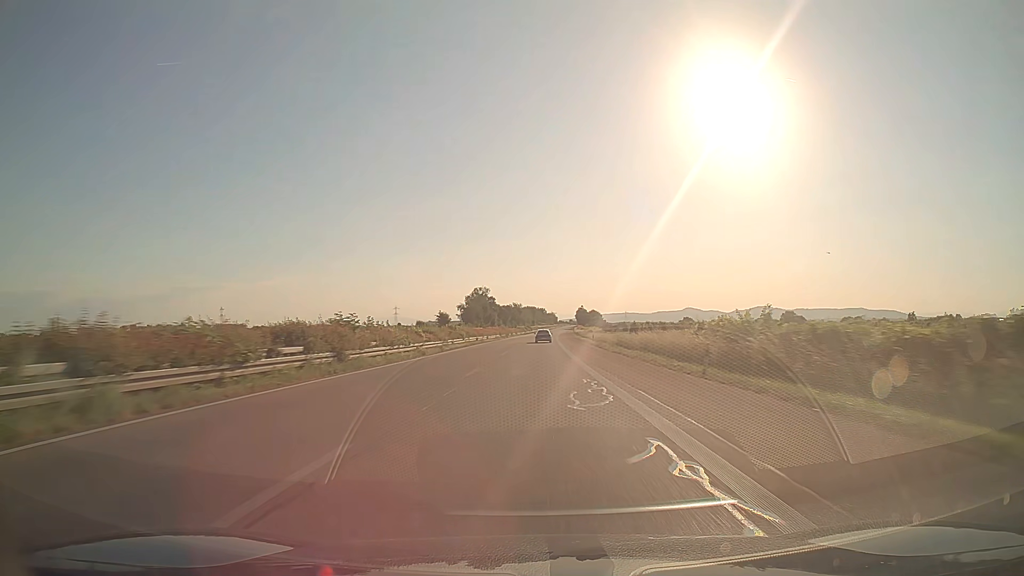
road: trunk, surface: asphalt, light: Day
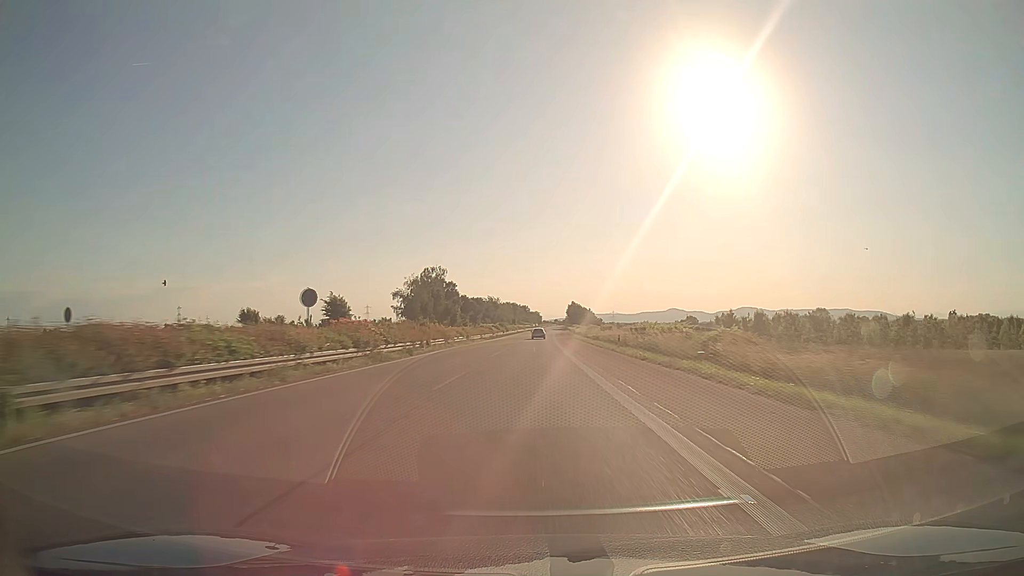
(+1.2, +77.4) m; +2°
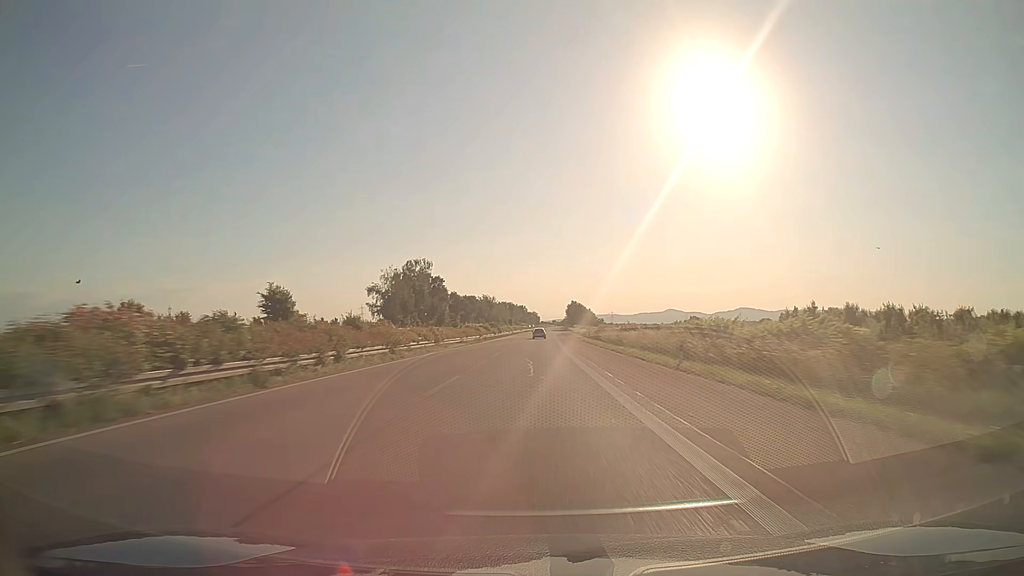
(0.0, +19.5) m; 0°
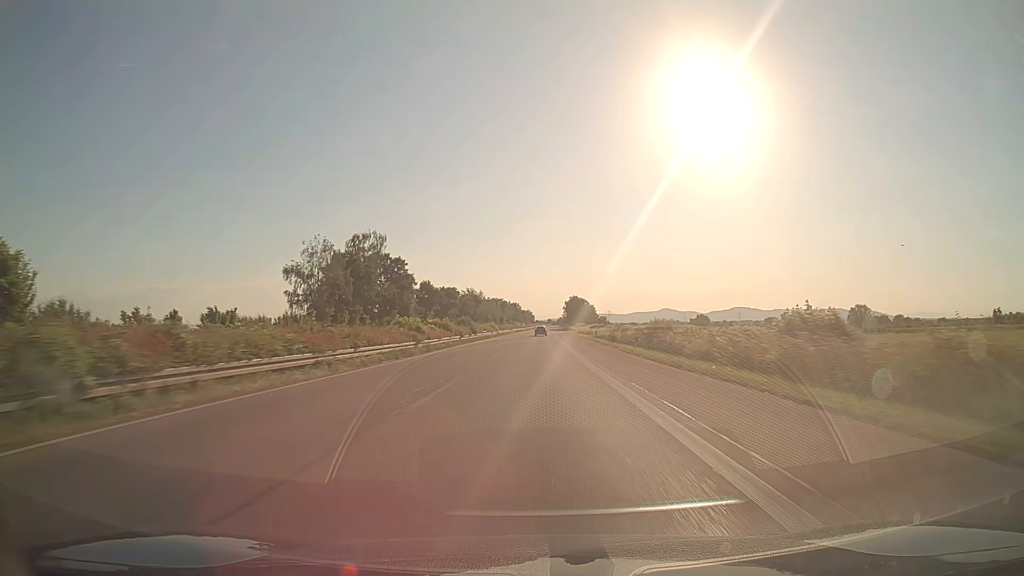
(+0.2, +38.7) m; +1°
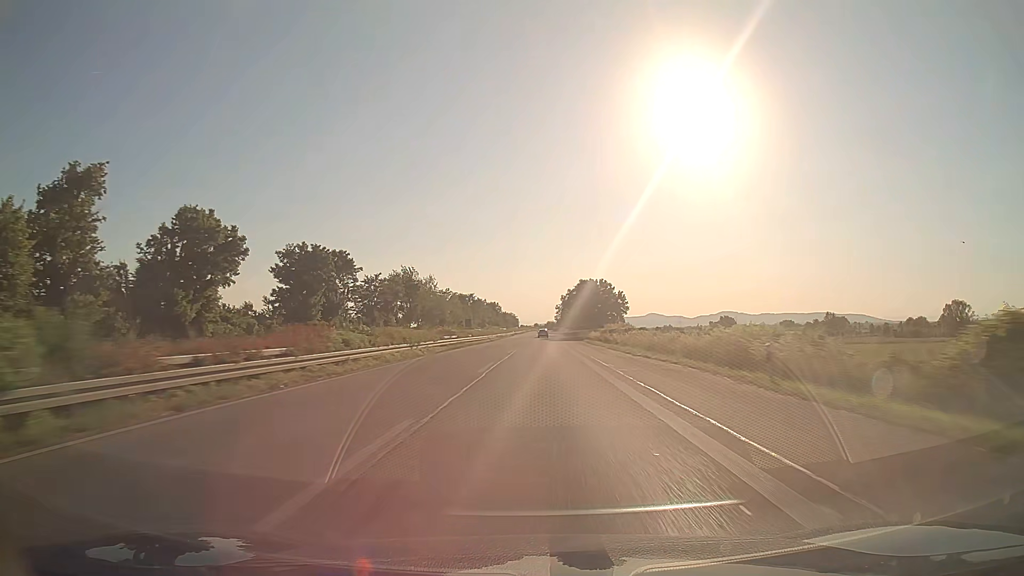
(+1.1, +94.8) m; +1°
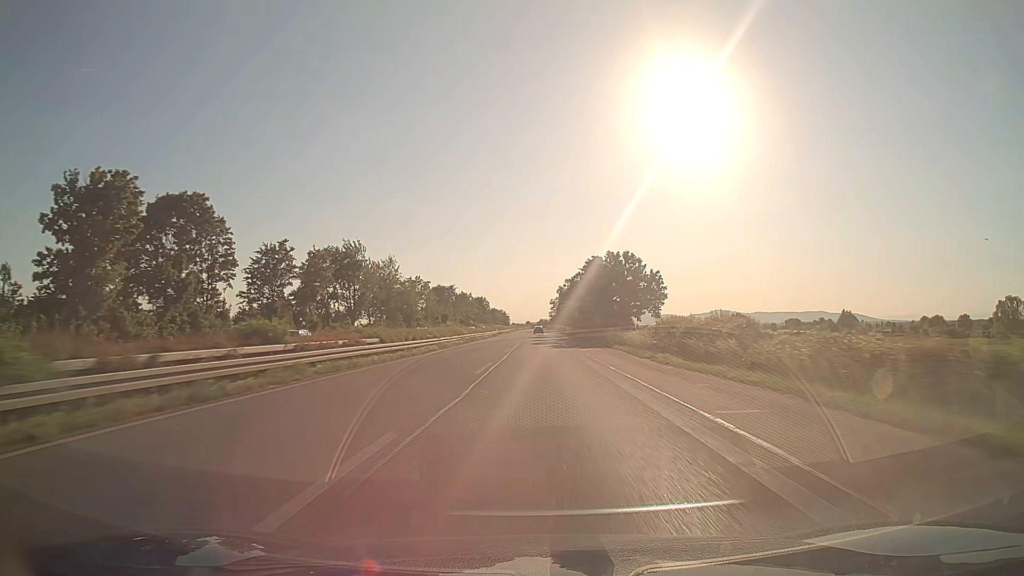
(+0.2, +37.6) m; +1°
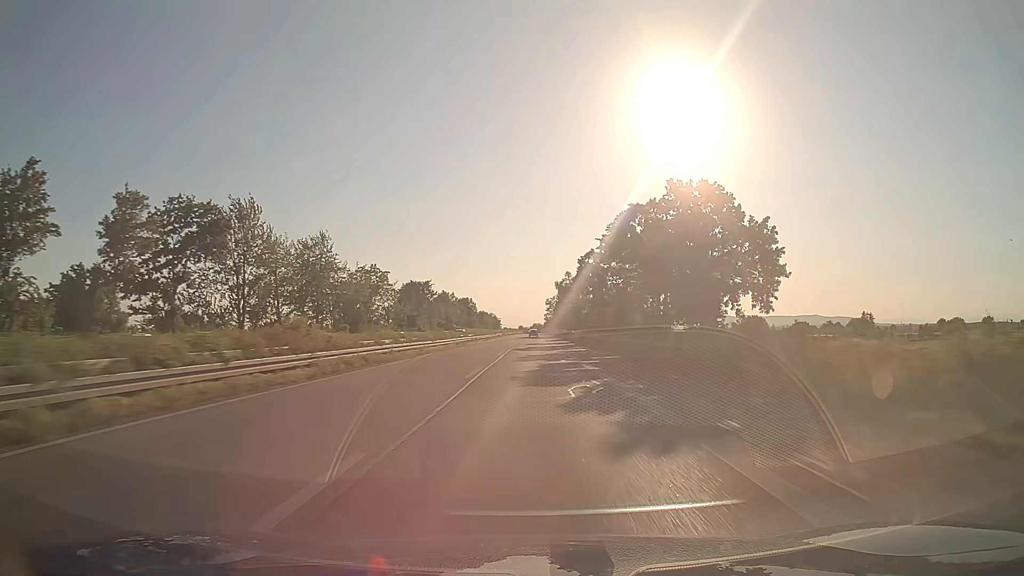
(+0.2, +37.4) m; 0°
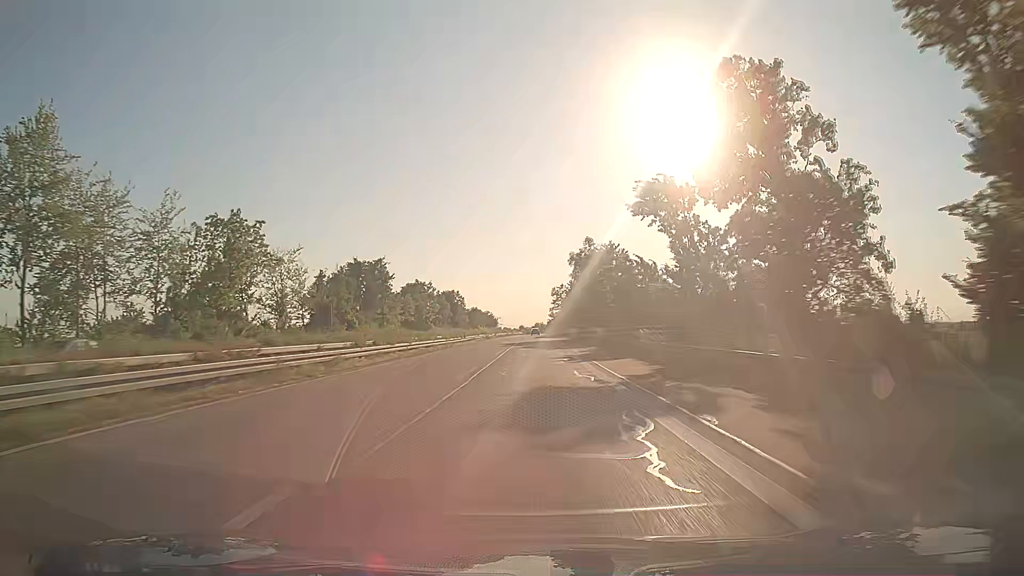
(+0.2, +55.9) m; 0°
(0, +10) (0, +20) (0, +30) (0, +40) (0, +50) (0, +60) (0, +70) (0, +80) (0, +90) (0, +100) m
